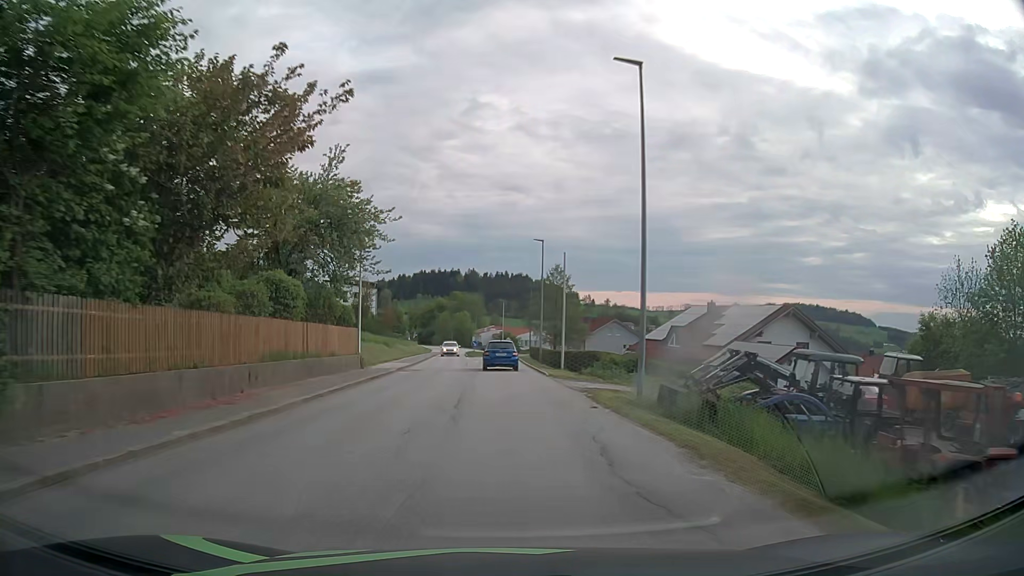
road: tertiary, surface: asphalt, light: Day
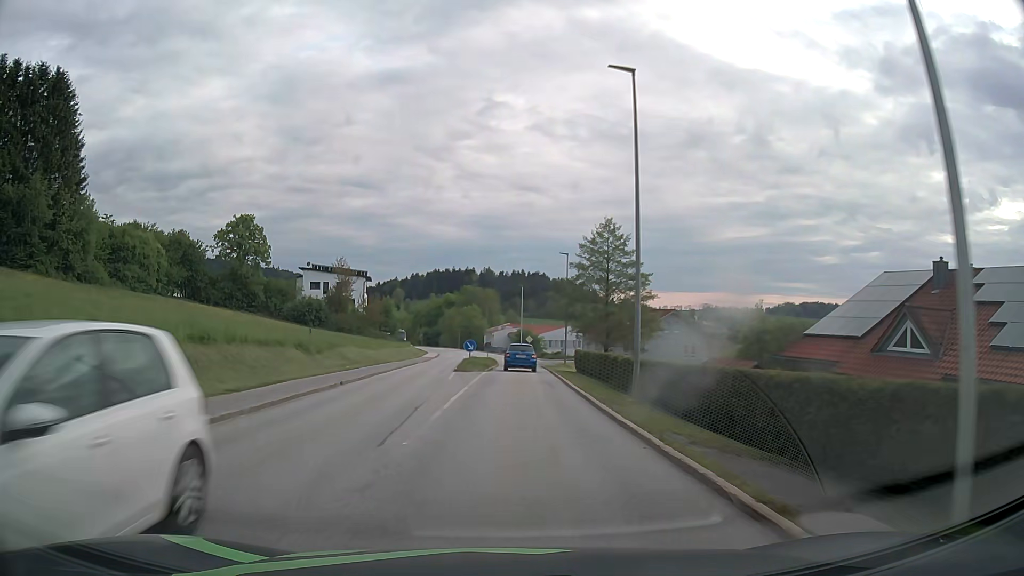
(-0.4, +30.2) m; -2°
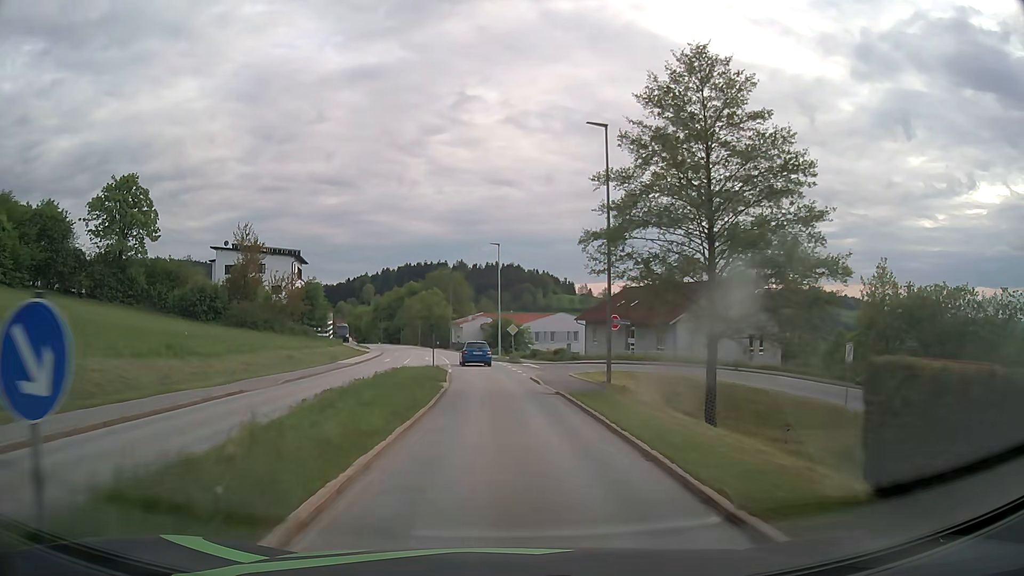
(+0.5, +30.1) m; +3°
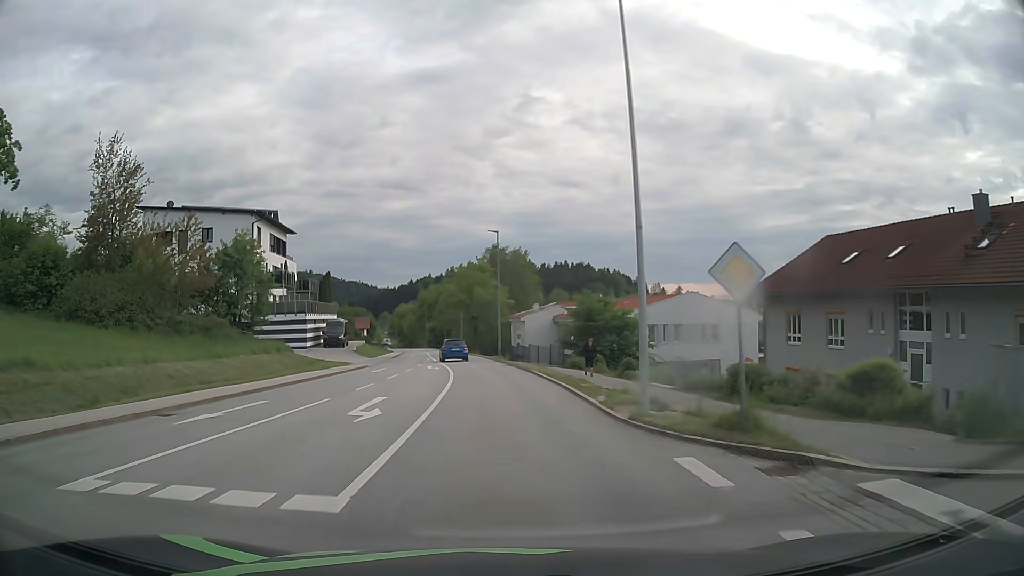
(-1.7, +37.6) m; -6°
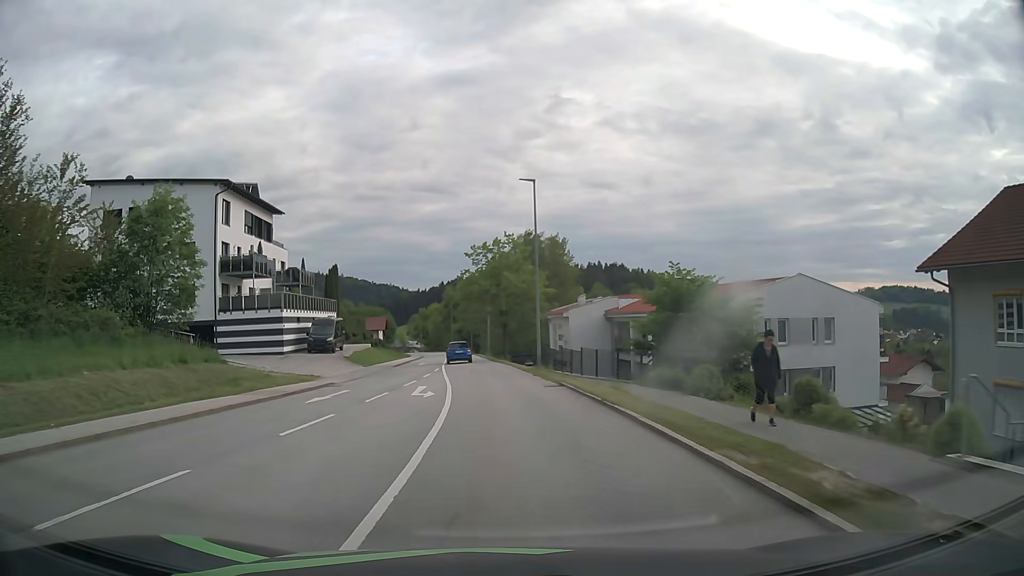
(-0.4, +15.0) m; -3°
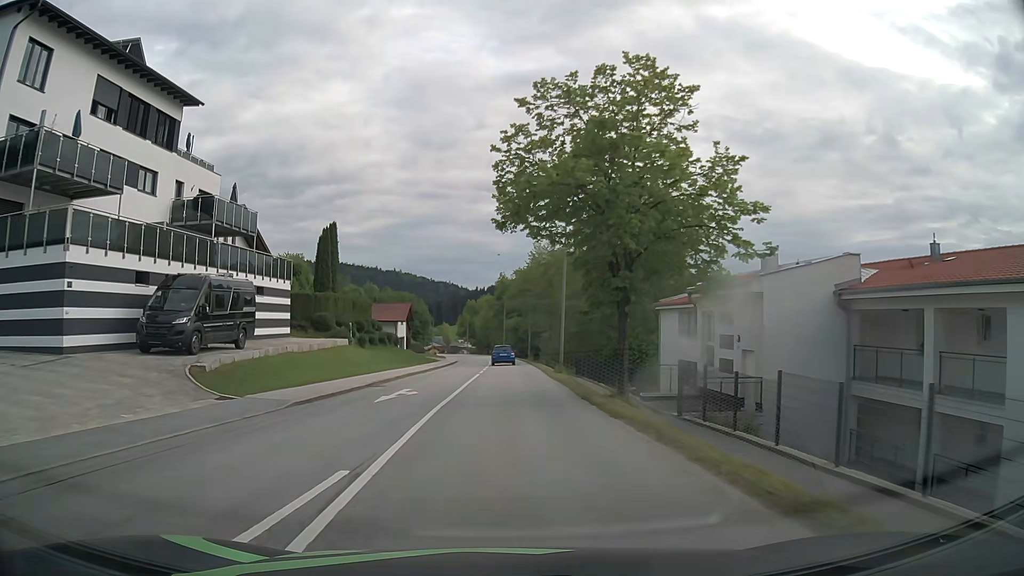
(-1.5, +30.2) m; -5°
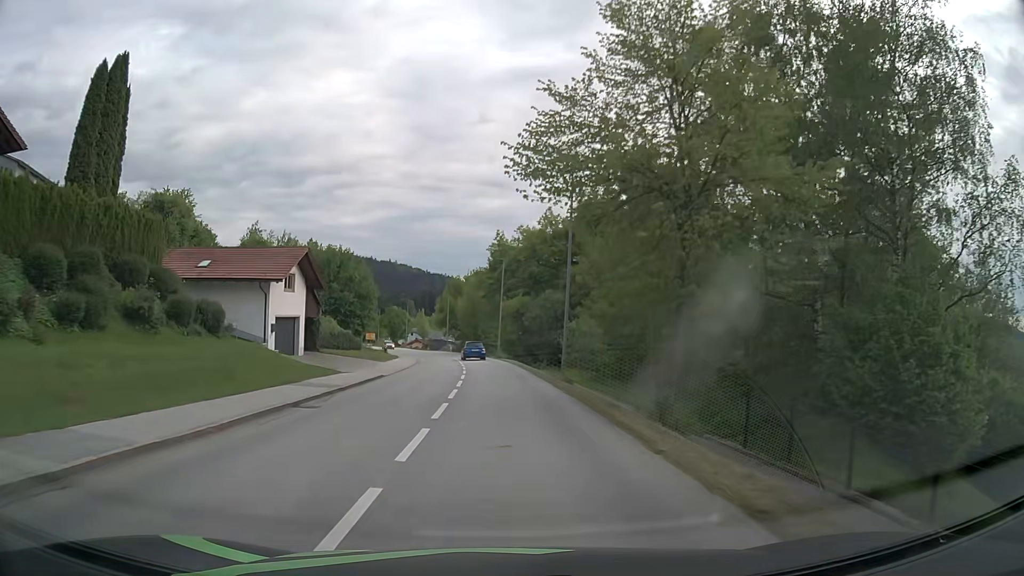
(+0.1, +39.3) m; +1°
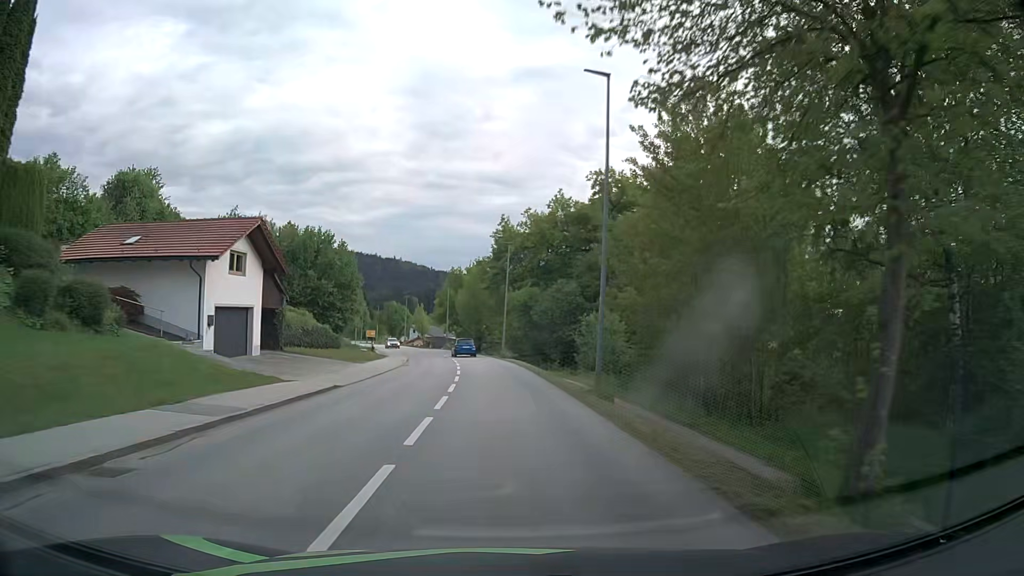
(0.0, +8.0) m; 0°
(0, +10) (0, +20) (0, +30) (-1, +40) (-2, +50) (-4, +60) (-6, +70) (-9, +79) (-11, +89) (-14, +99) m
